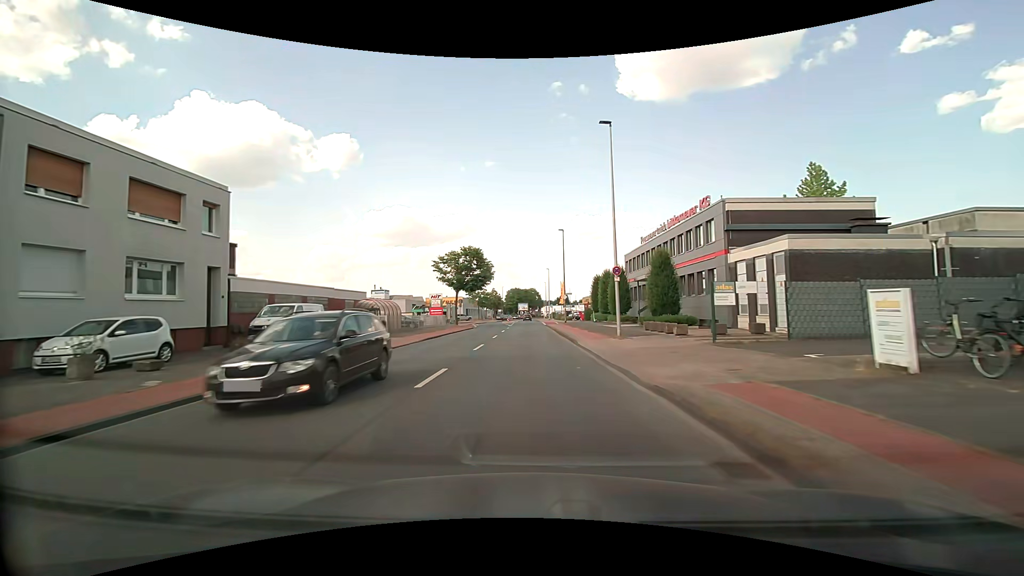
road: tertiary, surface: asphalt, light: Day
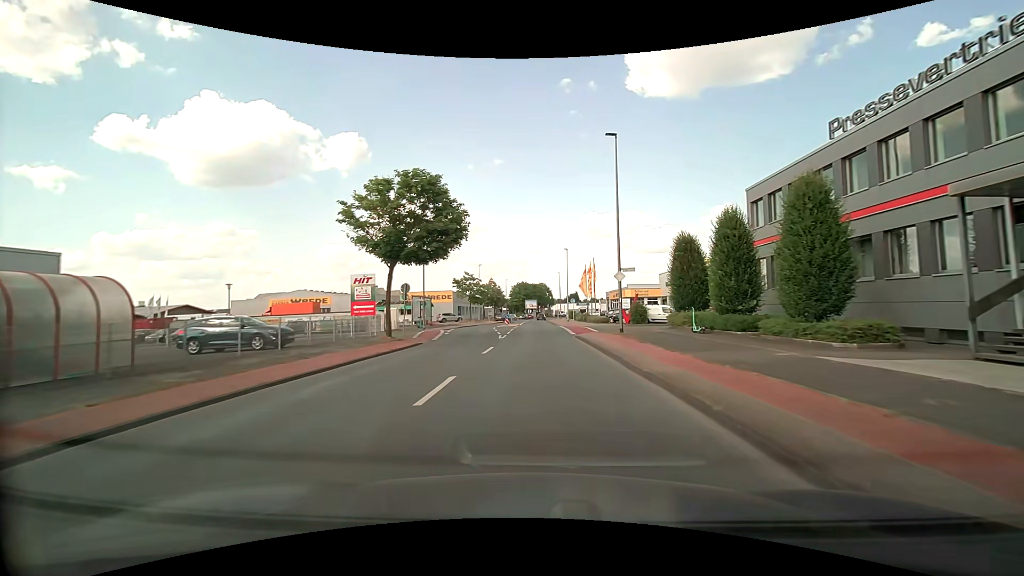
(-0.6, +29.4) m; -1°
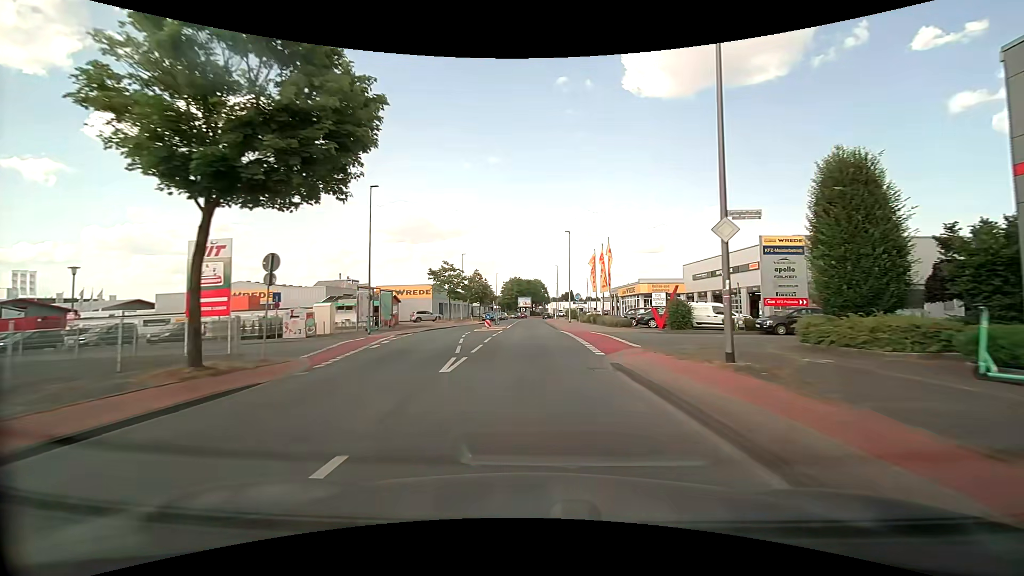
(+0.1, +14.6) m; +1°
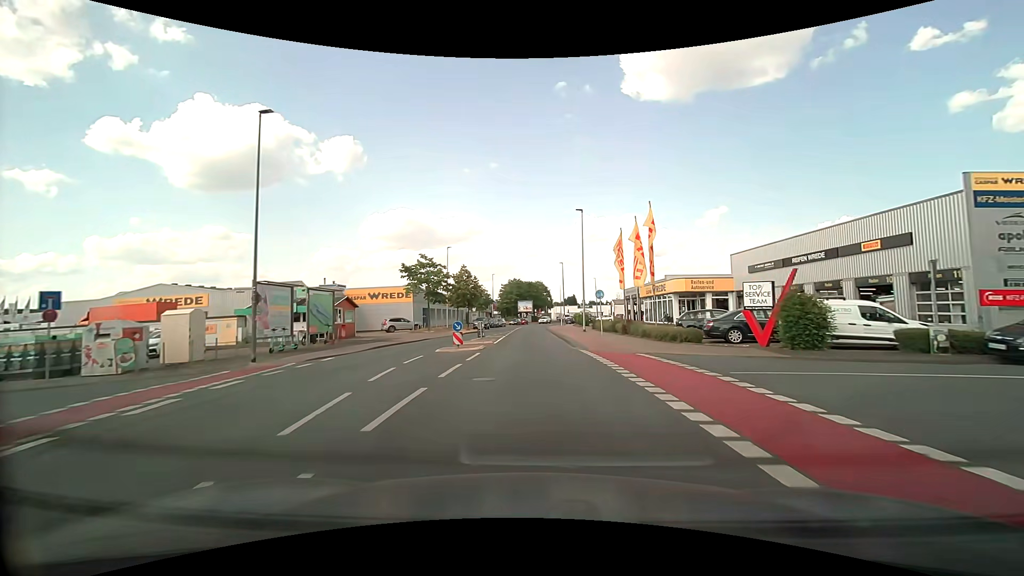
(0.0, +14.3) m; 0°
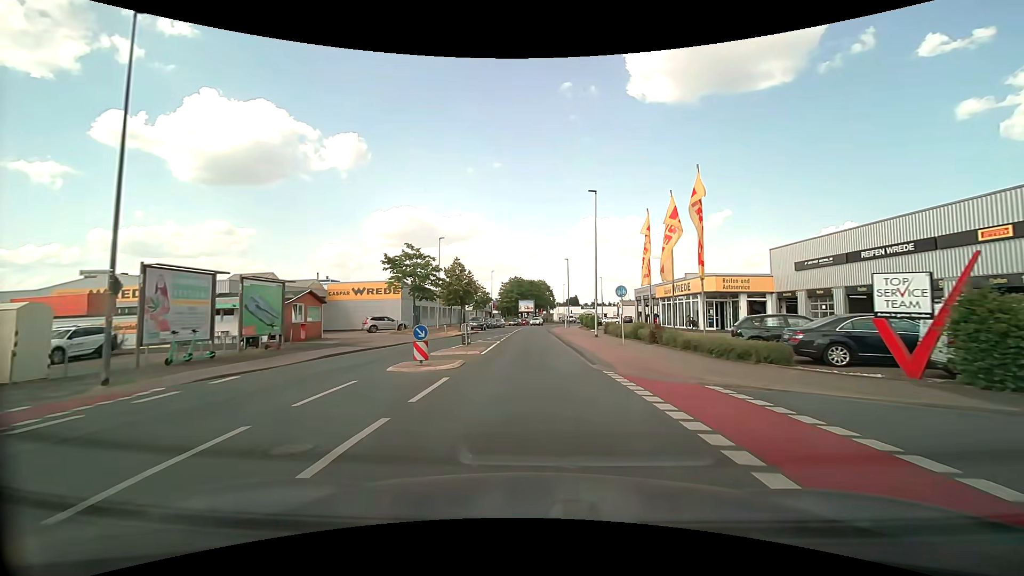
(-0.1, +7.0) m; 0°
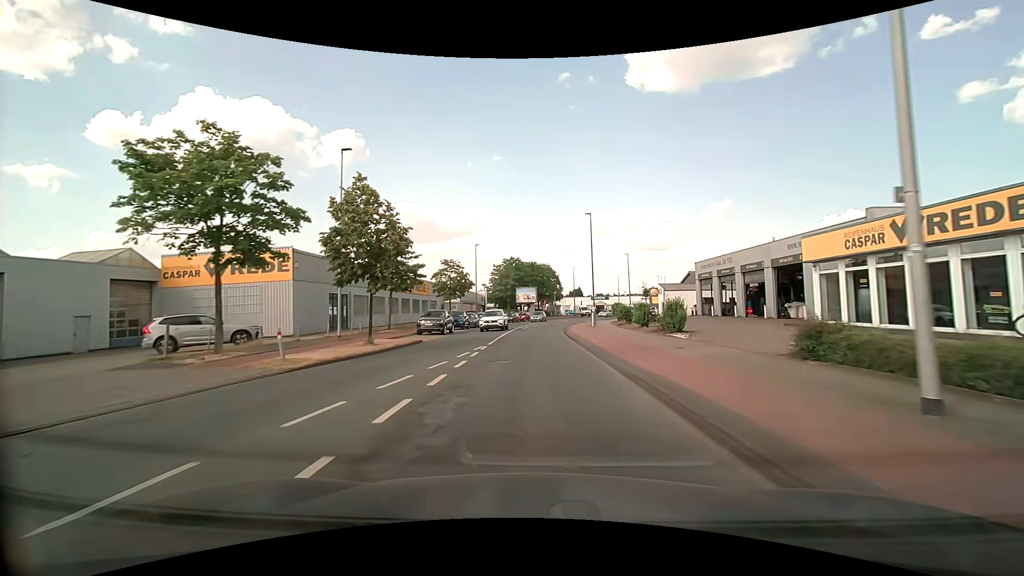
(-0.2, +28.8) m; 0°
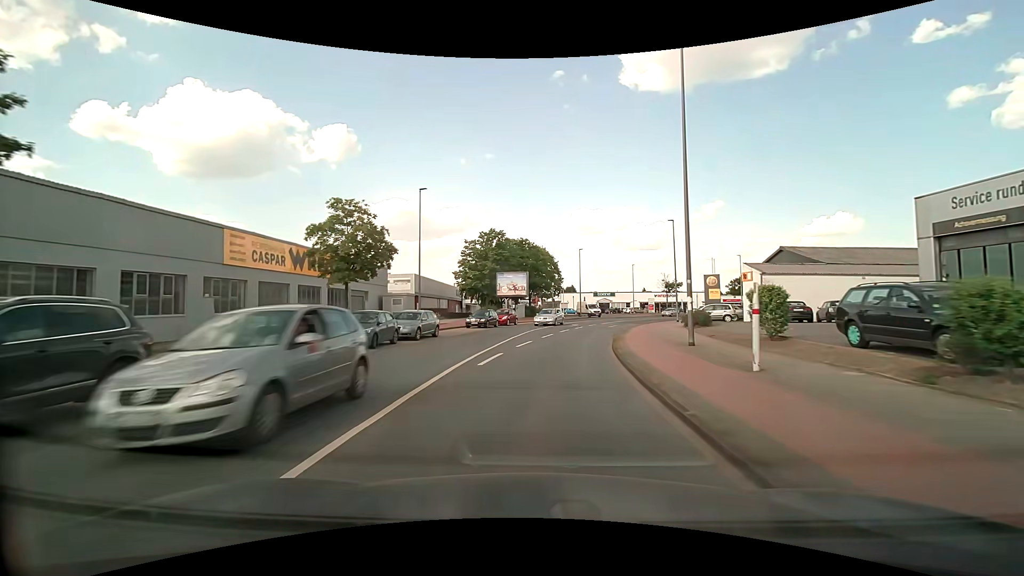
(0.0, +29.7) m; +1°
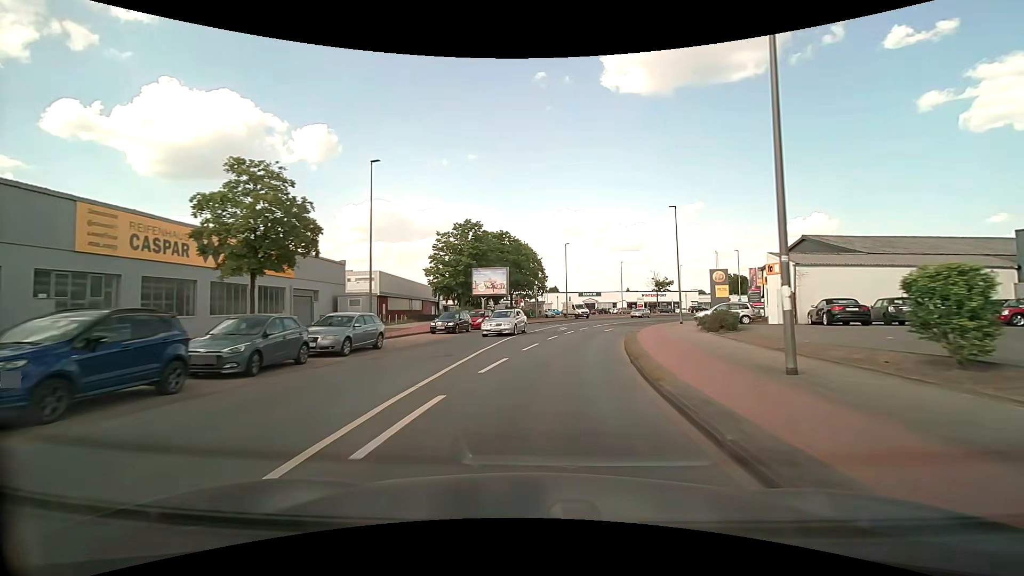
(+0.1, +7.3) m; +2°
(0, +10) (+1, +20) (+3, +30) (+6, +39) (+9, +49) (+13, +58) (+18, +67) (+23, +75) (+29, +83) (+35, +91) m
